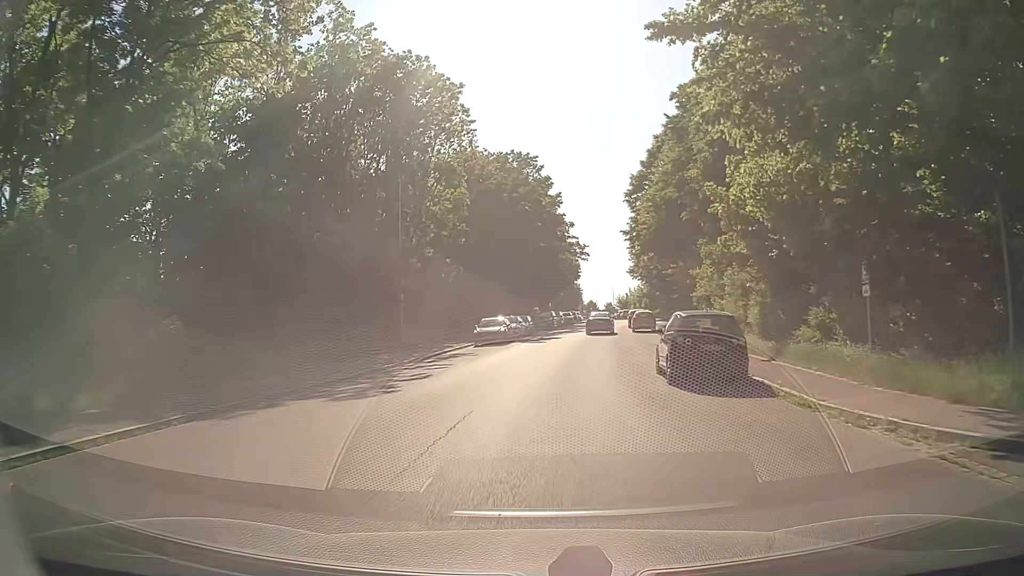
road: residential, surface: asphalt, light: Day
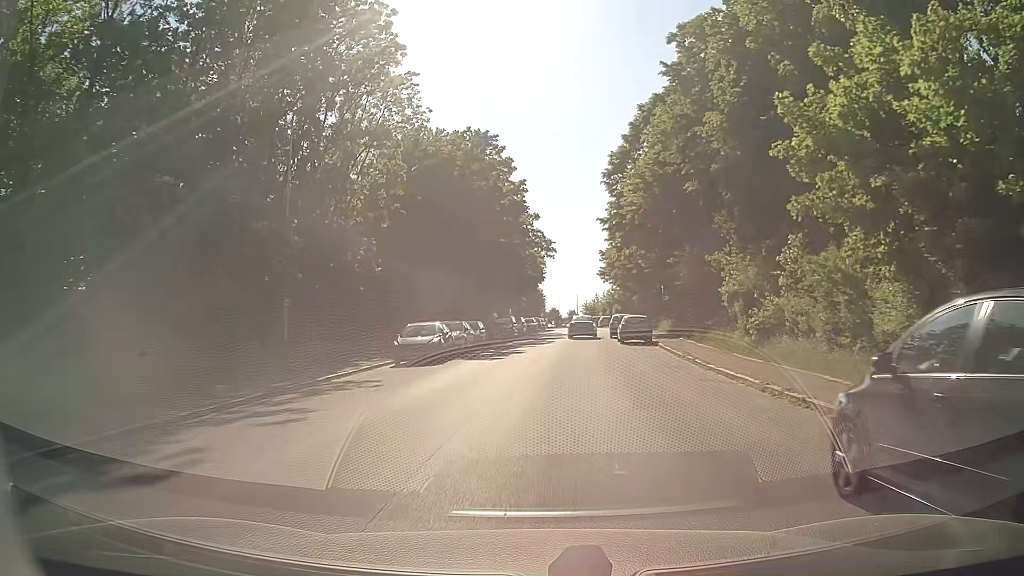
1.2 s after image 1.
(+0.2, +12.2) m; +2°
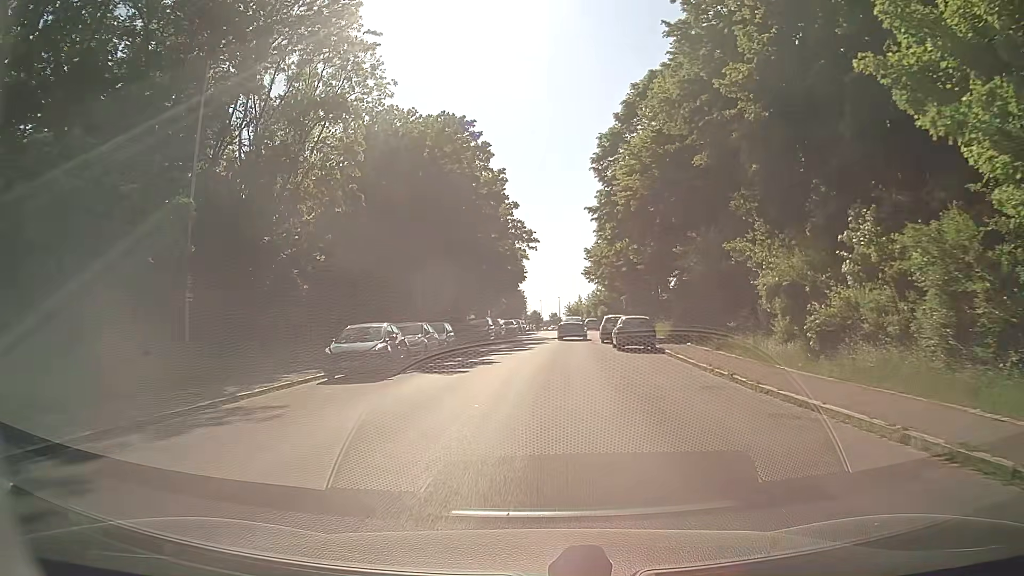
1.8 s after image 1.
(+0.1, +6.1) m; +2°
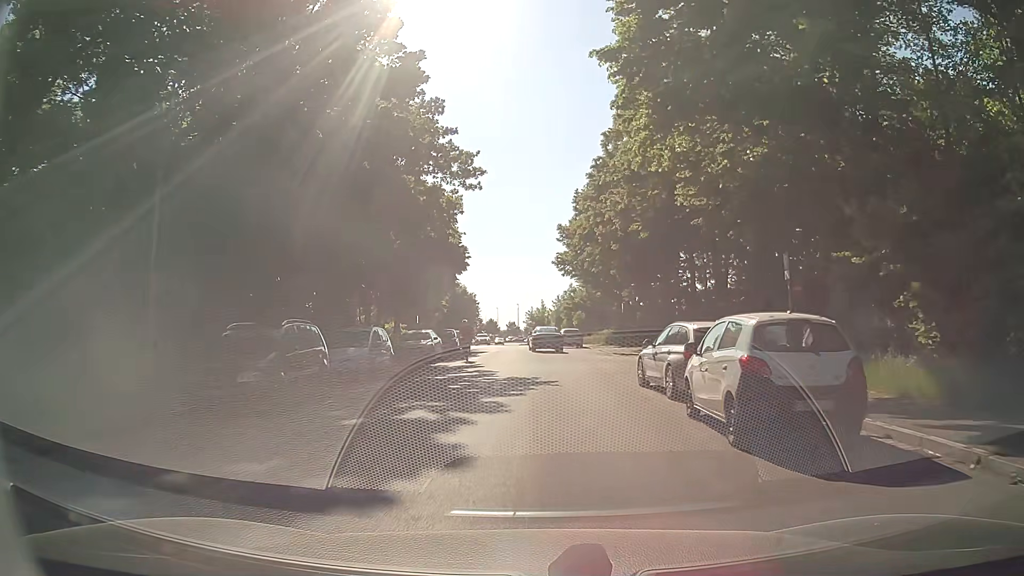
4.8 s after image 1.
(+1.1, +28.7) m; +4°
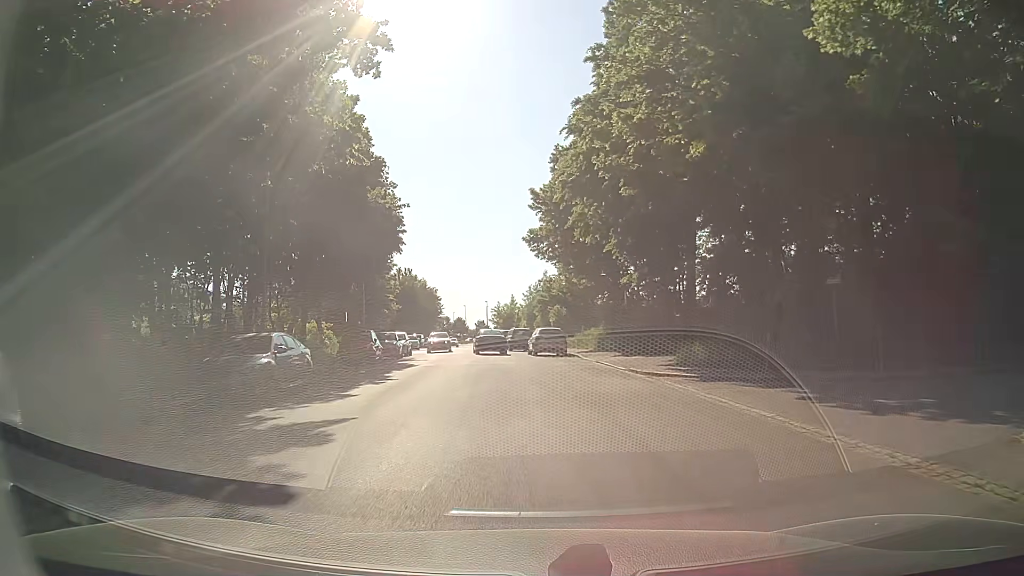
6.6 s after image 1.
(+0.4, +15.6) m; +2°
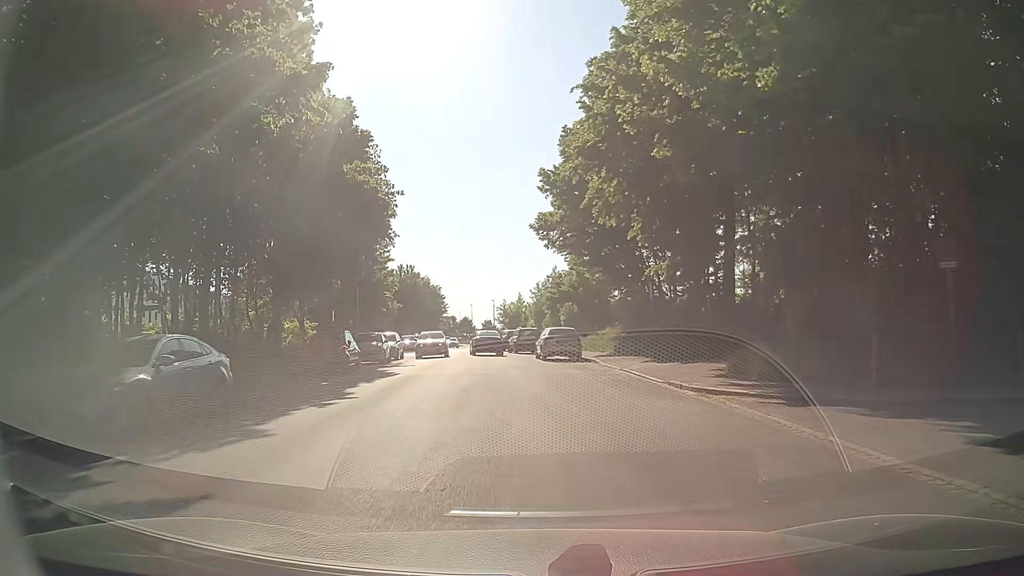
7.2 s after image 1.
(0.0, +5.2) m; 0°
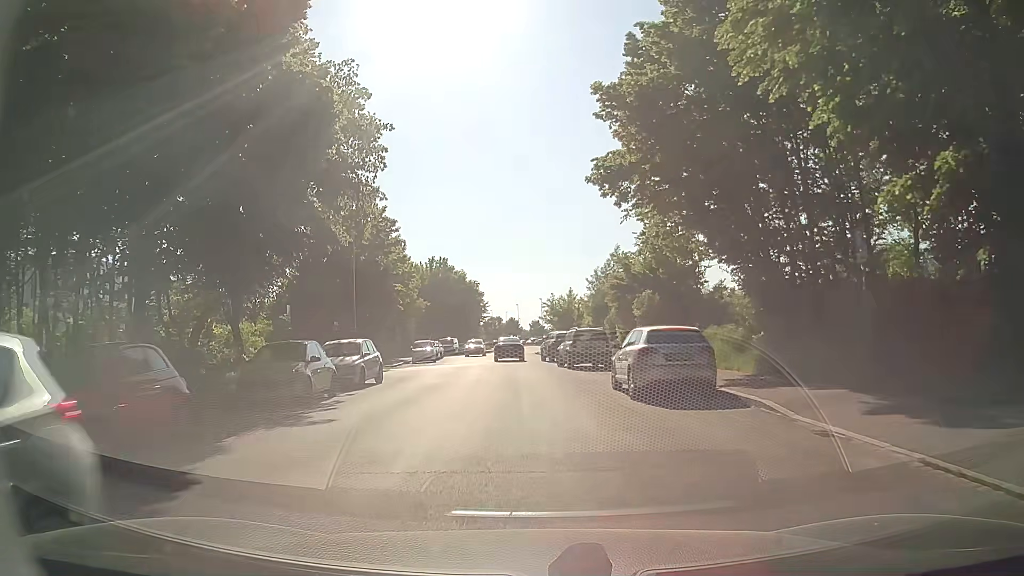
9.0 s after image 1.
(-0.4, +15.8) m; -5°
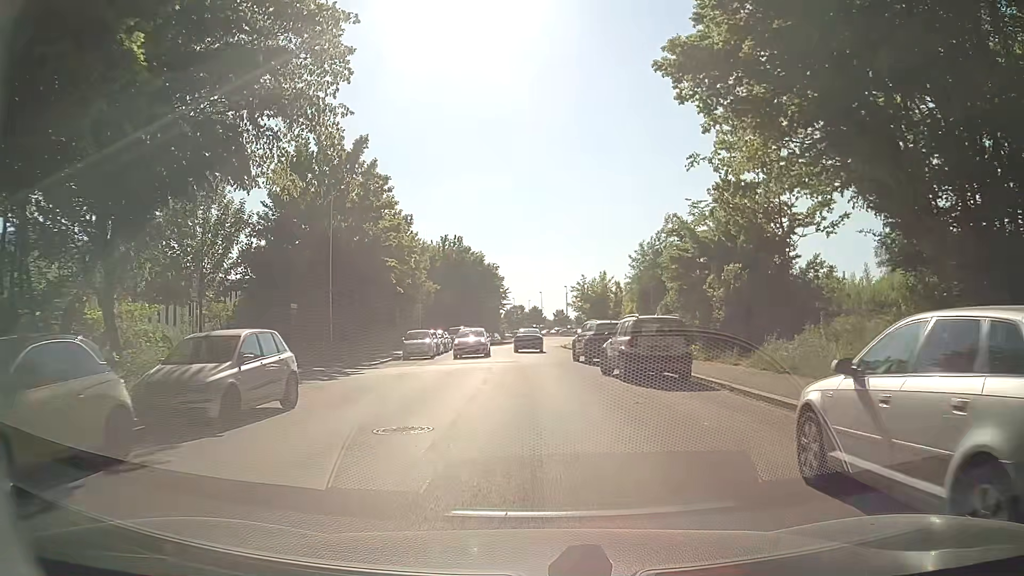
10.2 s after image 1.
(-0.1, +10.6) m; -1°
(0, +10) (0, +20) (-1, +30) (-1, +40) (-1, +50) (-1, +60) (0, +70) (+2, +80) (+4, +90) (+6, +99) m
